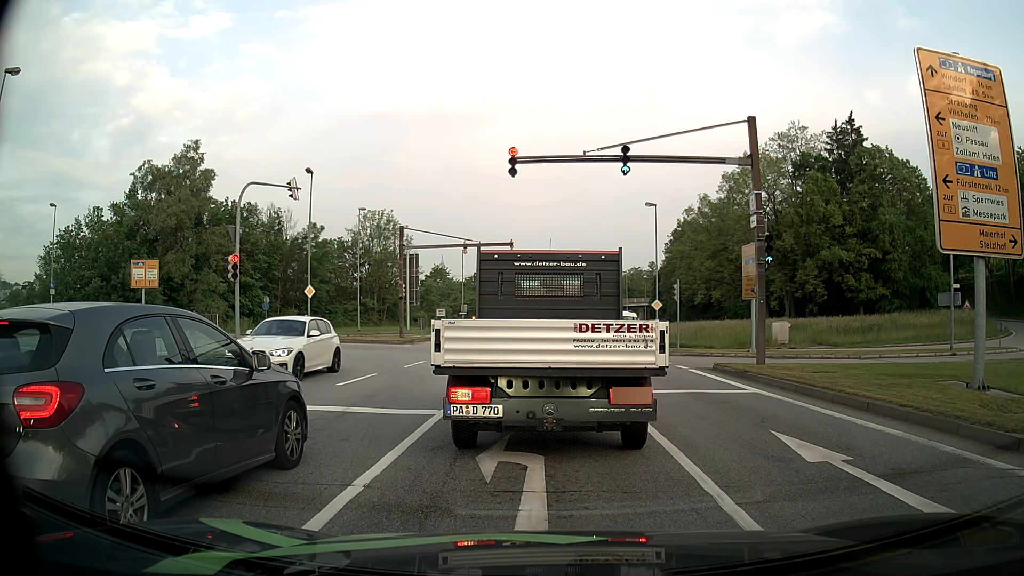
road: primary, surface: asphalt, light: Day
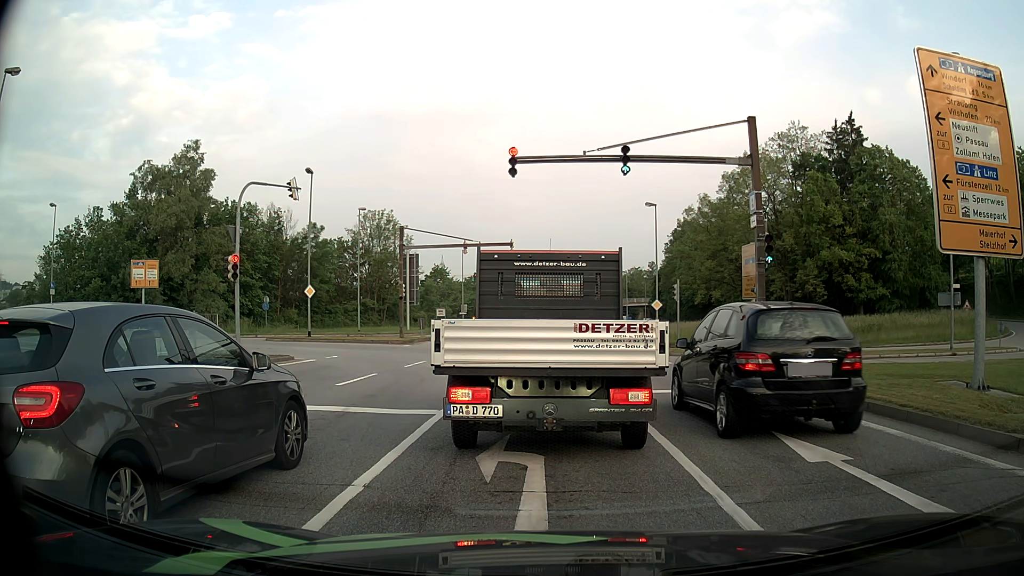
(0.0, 0.0) m; 0°
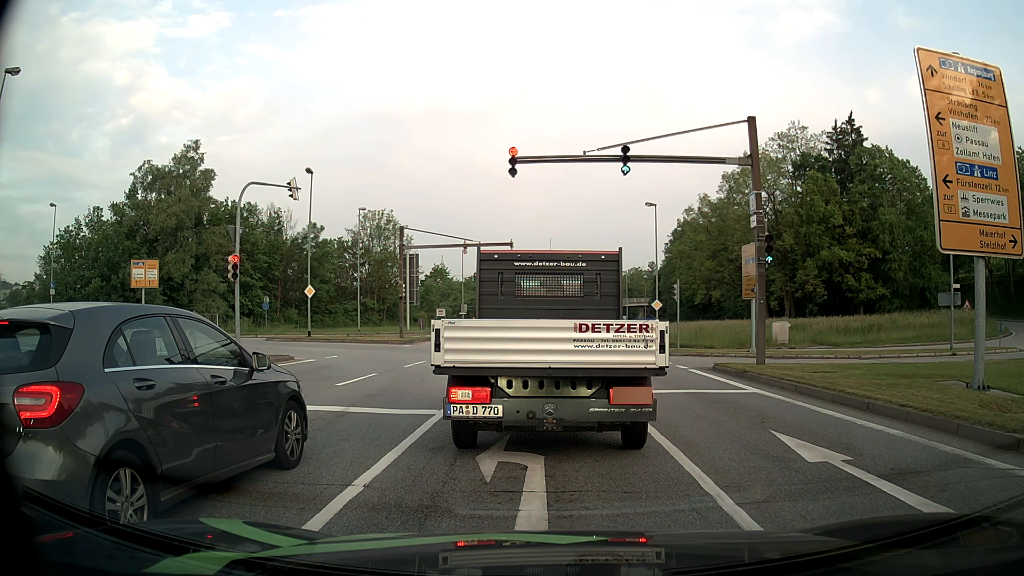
(0.0, 0.0) m; 0°
